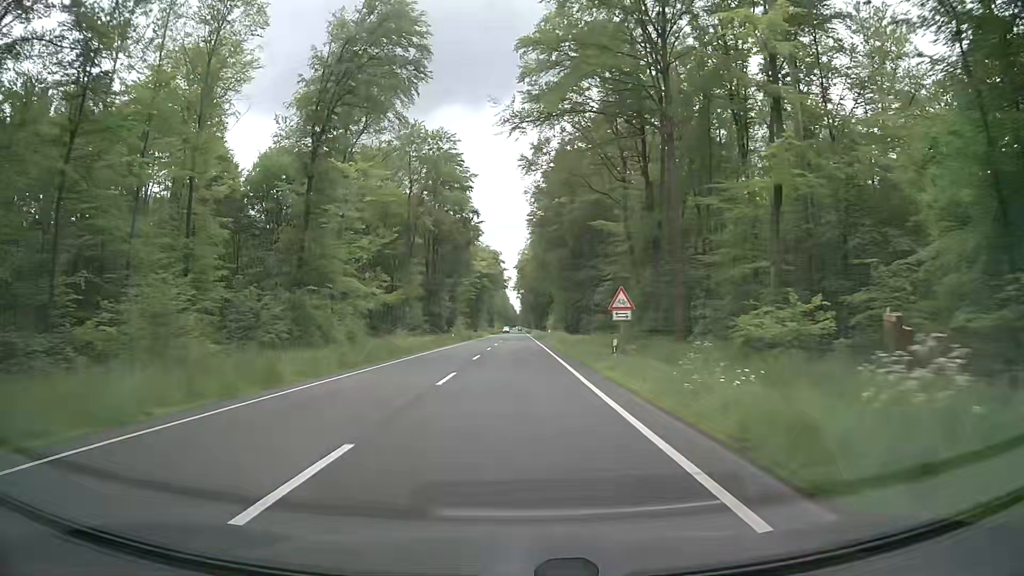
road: primary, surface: asphalt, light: Day
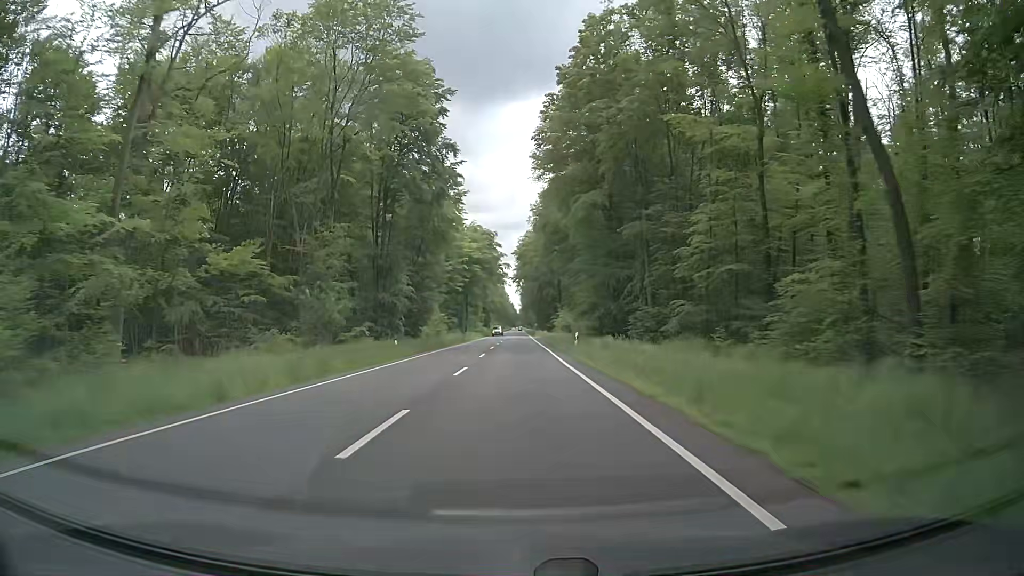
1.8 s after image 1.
(0.0, +33.5) m; 0°
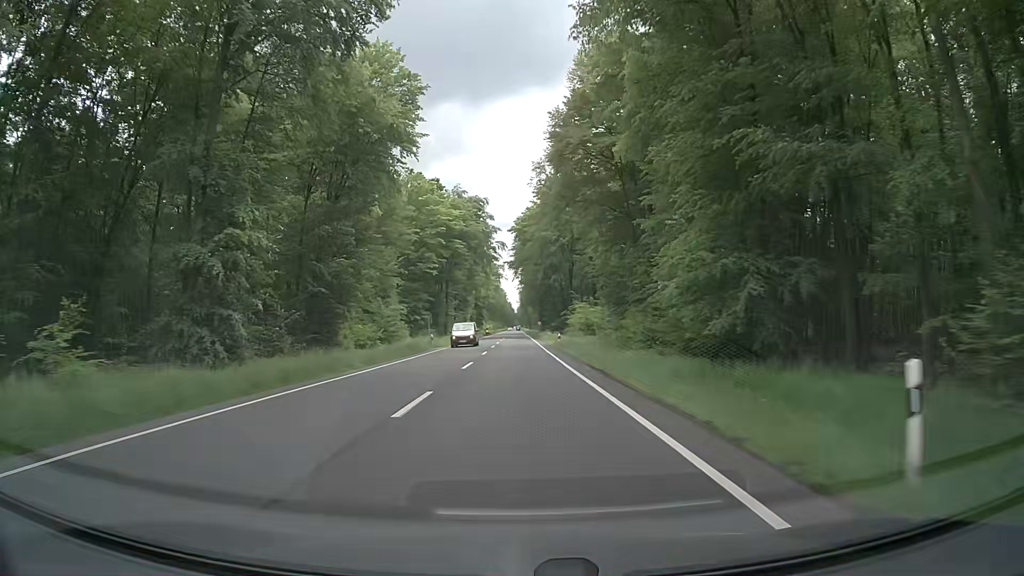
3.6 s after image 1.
(+0.1, +33.4) m; +1°
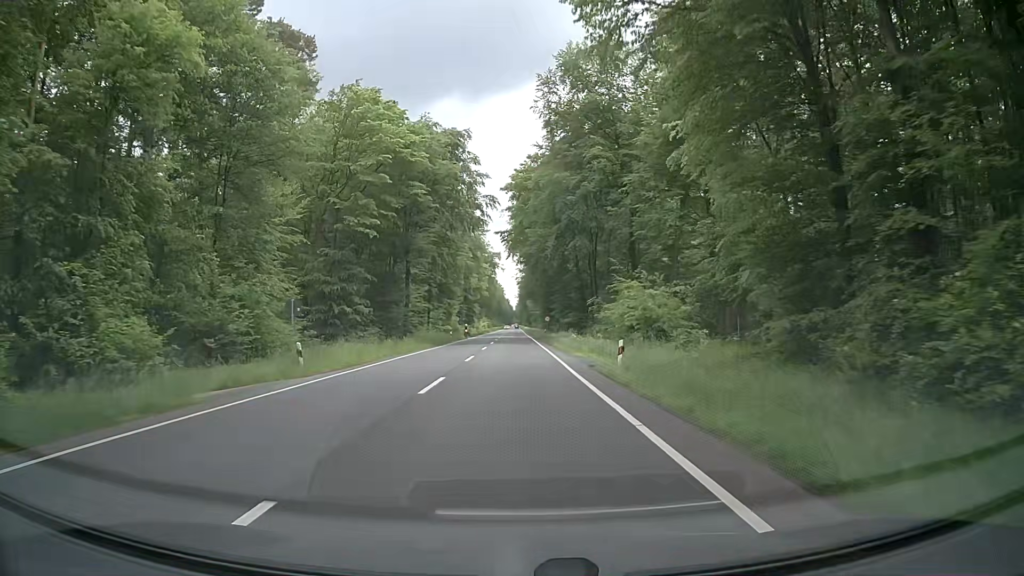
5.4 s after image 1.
(-0.1, +33.5) m; 0°
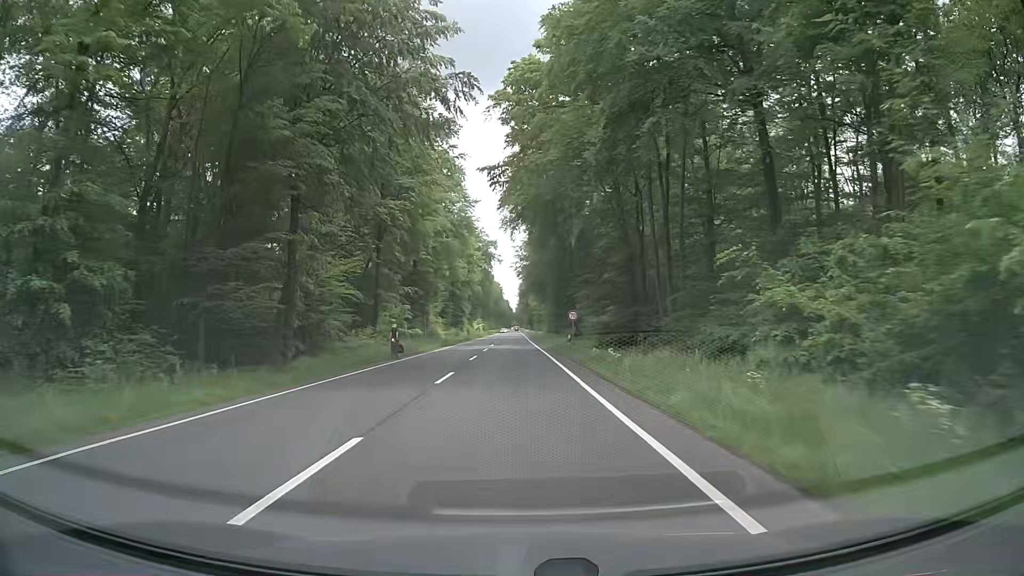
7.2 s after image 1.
(0.0, +33.4) m; 0°
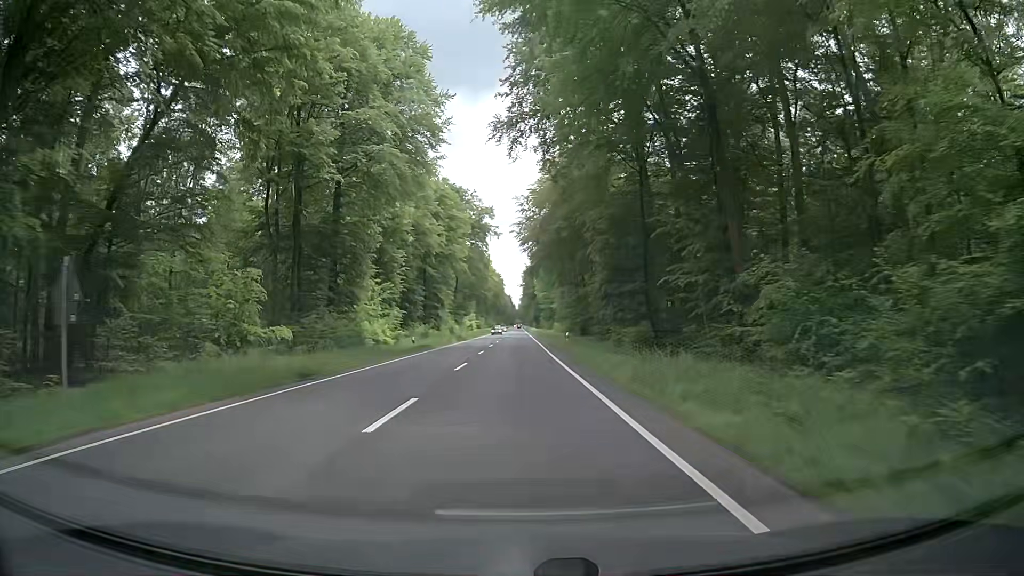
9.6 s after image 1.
(+0.1, +44.5) m; -1°
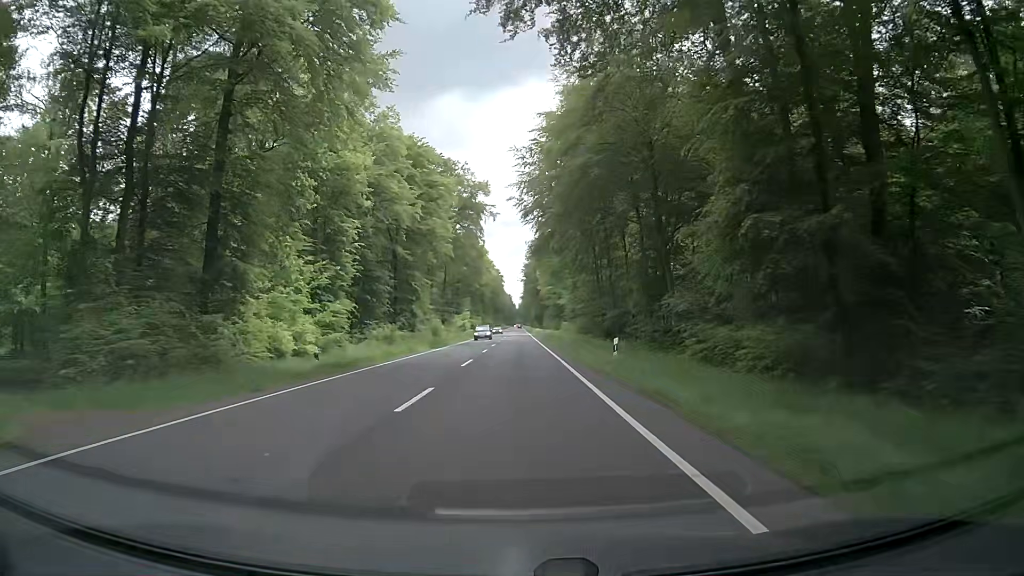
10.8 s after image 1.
(+0.2, +22.2) m; 0°
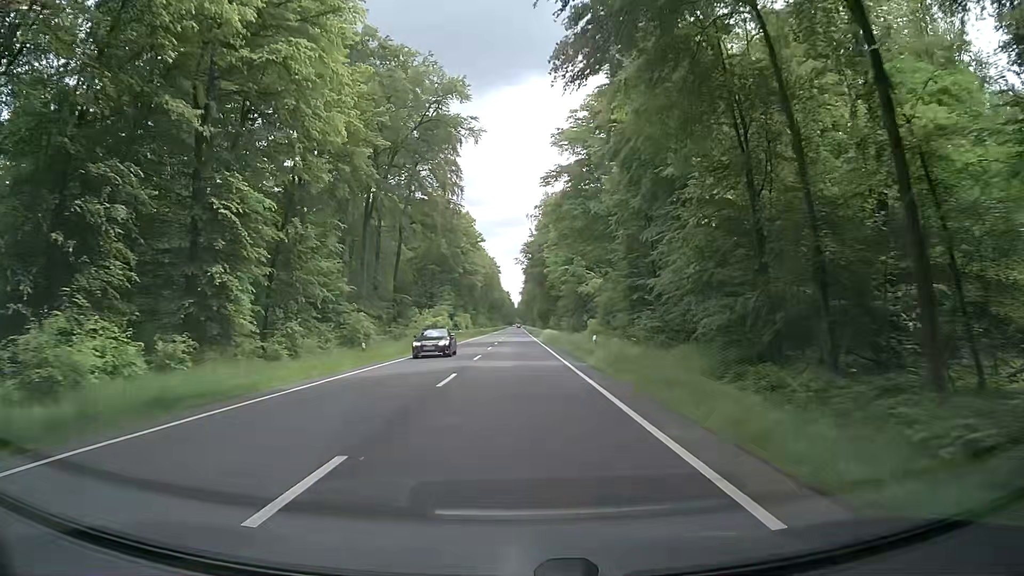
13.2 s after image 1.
(+0.2, +44.4) m; 0°
(0, +10) (0, +20) (0, +30) (0, +40) (0, +50) (0, +60) (0, +70) (0, +80) (0, +90) (0, +100) m
